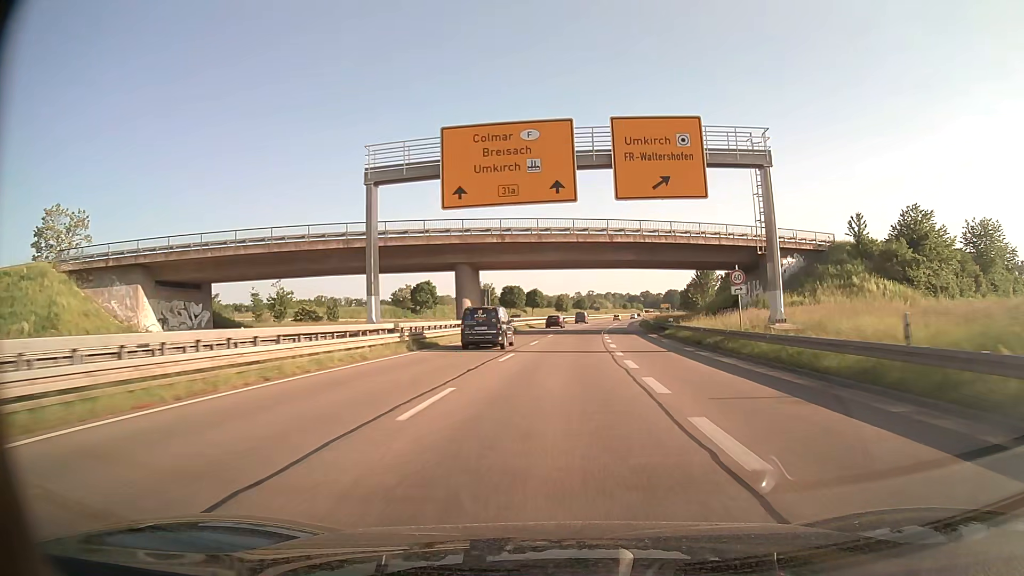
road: trunk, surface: asphalt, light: Day
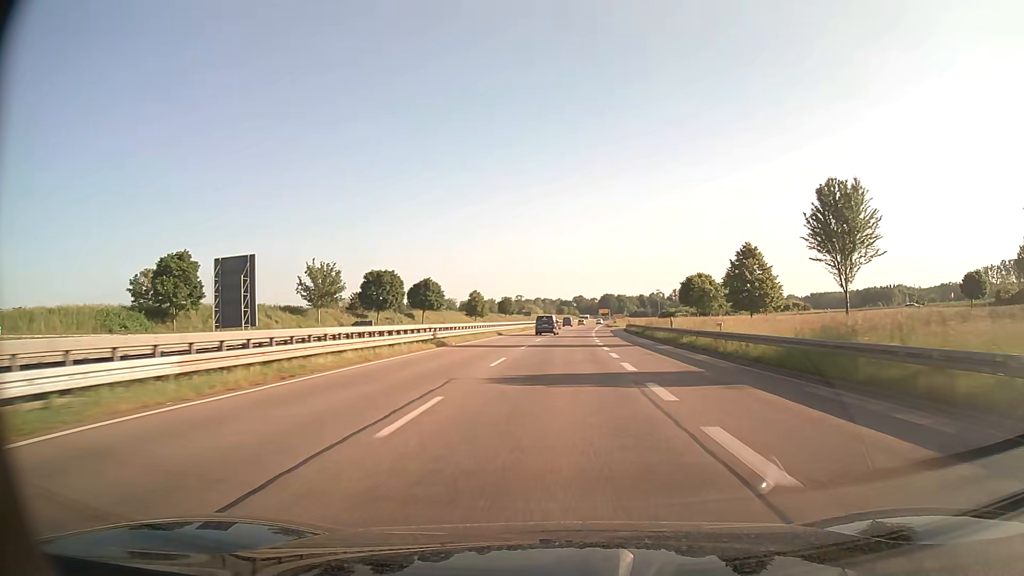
(+4.0, +72.8) m; +6°
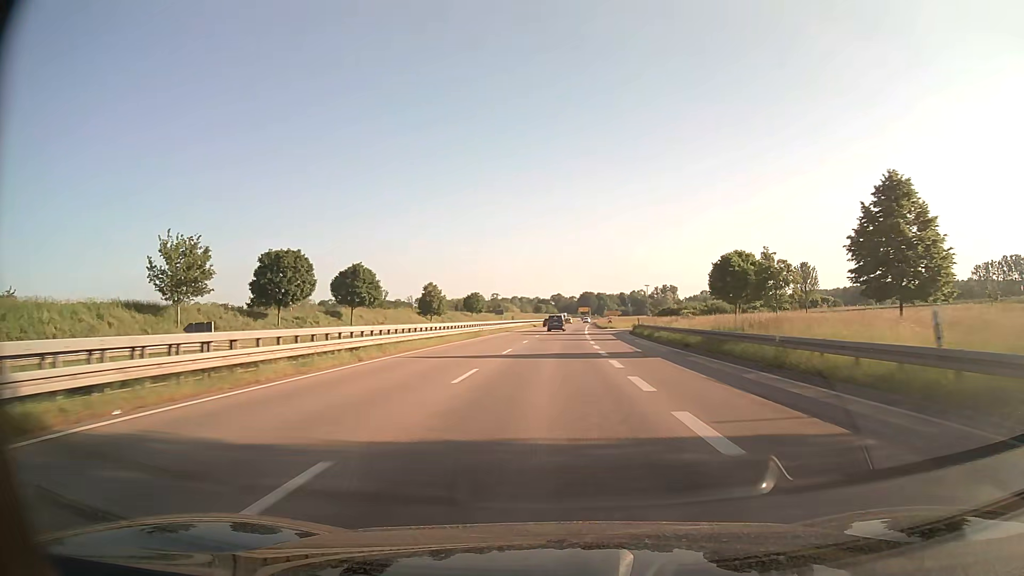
(+0.5, +29.3) m; +2°
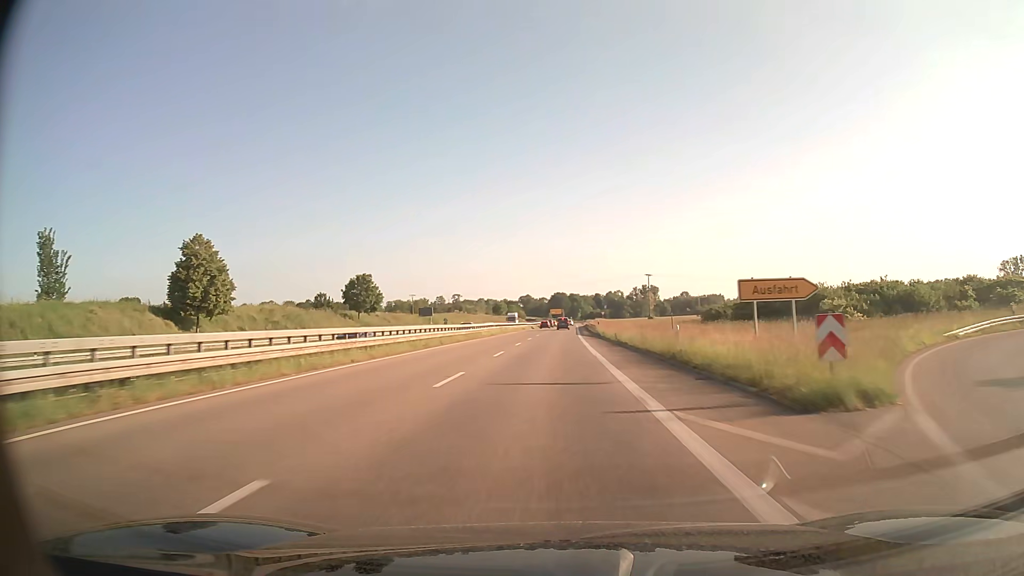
(+2.1, +73.1) m; +3°
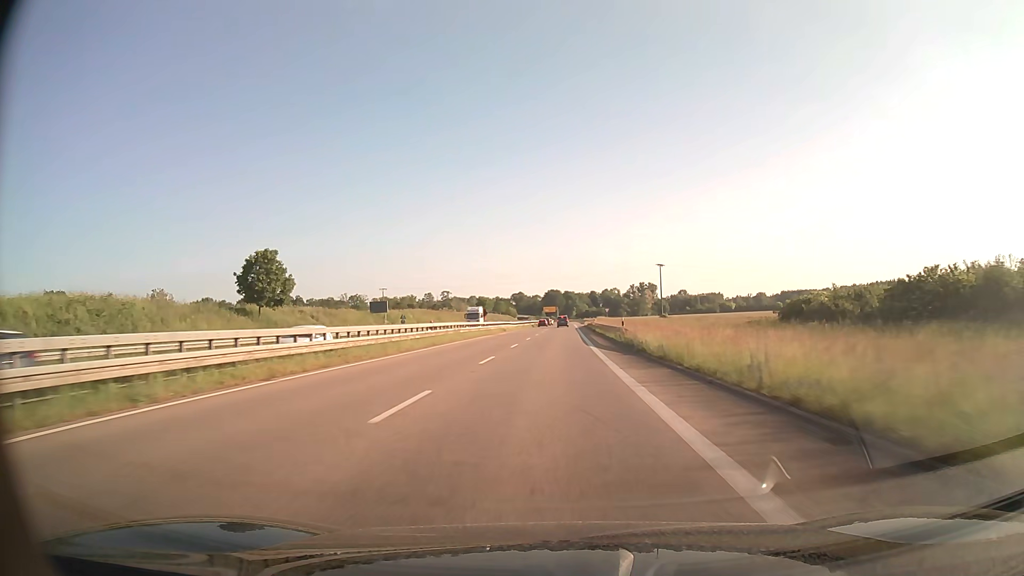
(+0.1, +29.0) m; 0°
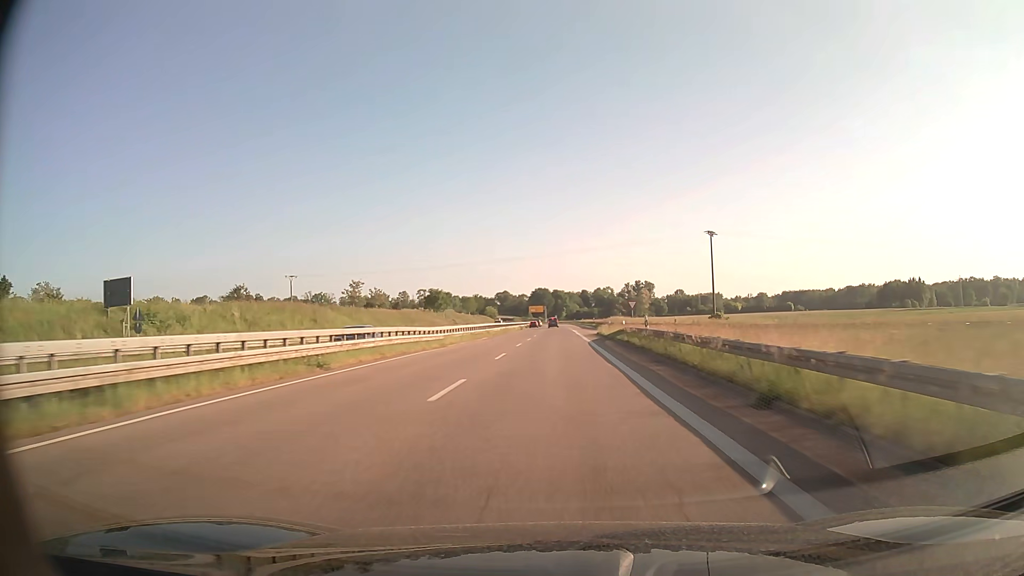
(+0.5, +57.4) m; +1°
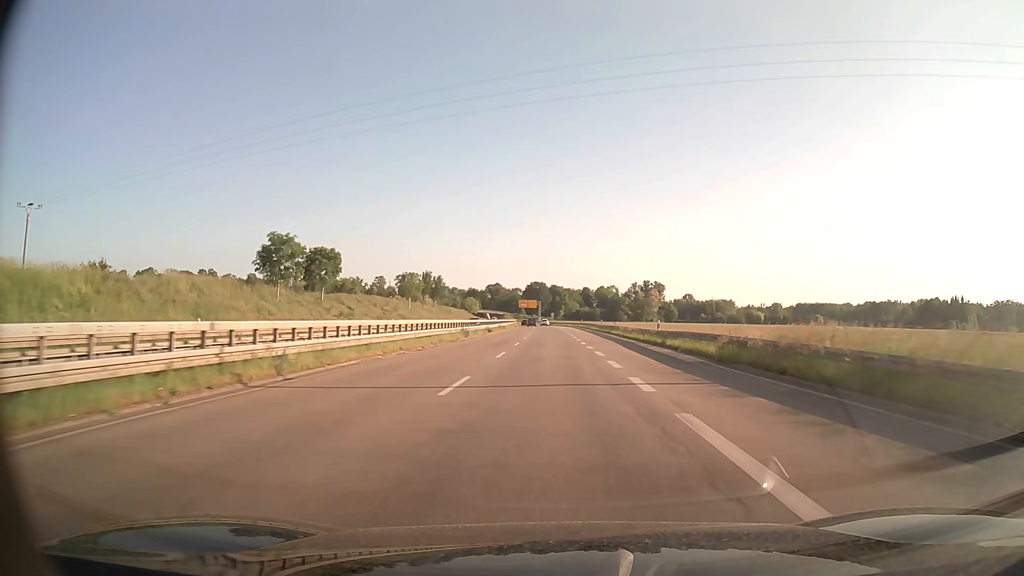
(+0.2, +70.5) m; 0°
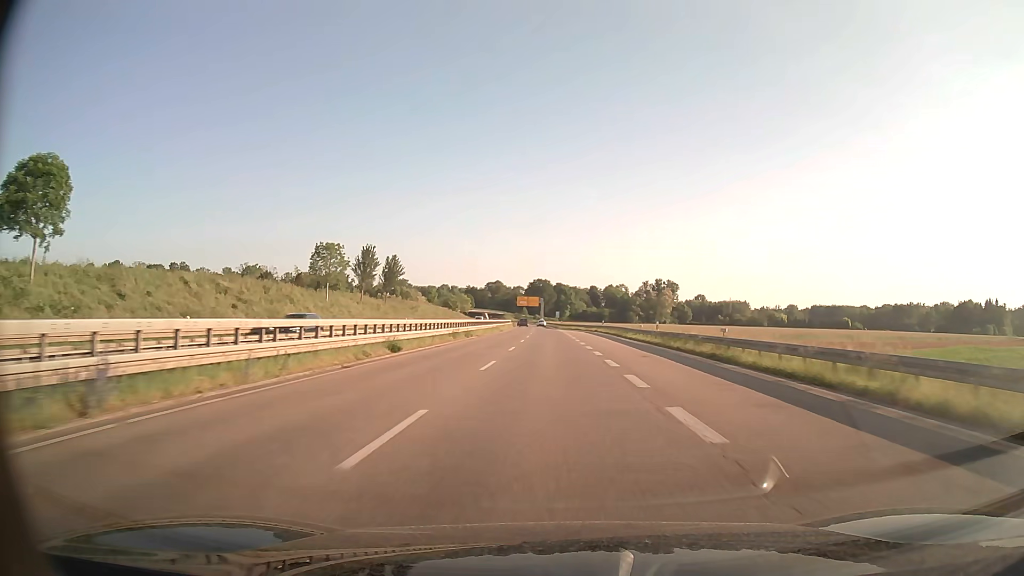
(-0.1, +41.7) m; 0°
(0, +10) (0, +20) (0, +30) (-1, +40) (-1, +50) (-1, +60) (-2, +70) (-2, +80) (-3, +90) (-3, +100) m
